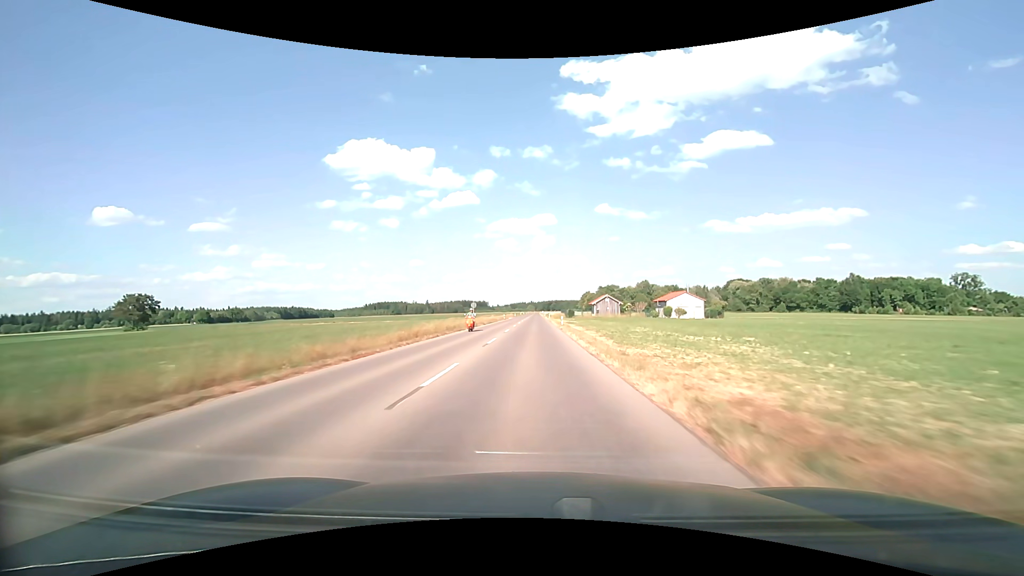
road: tertiary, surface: asphalt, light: Day
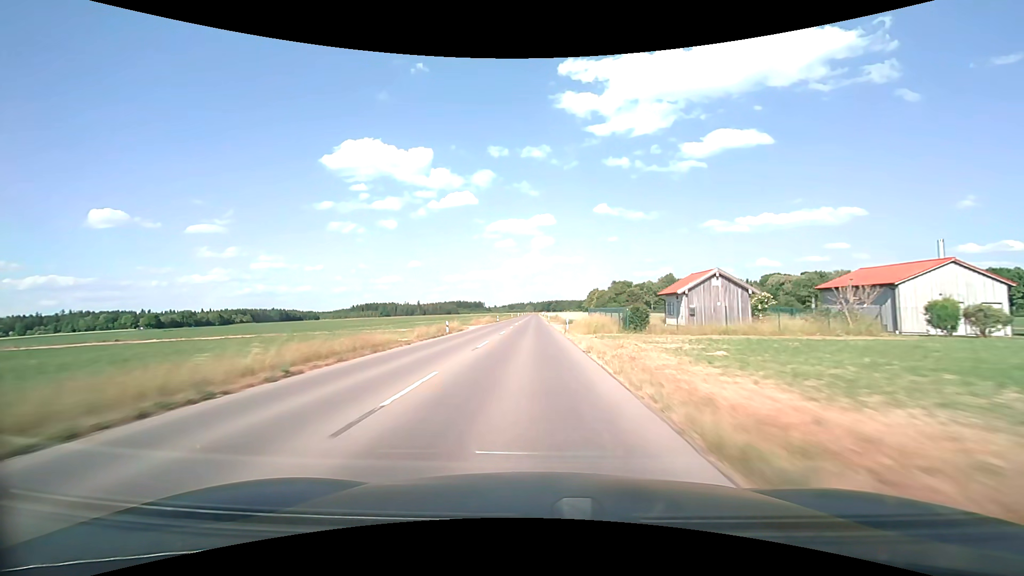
(+0.1, +62.1) m; 0°
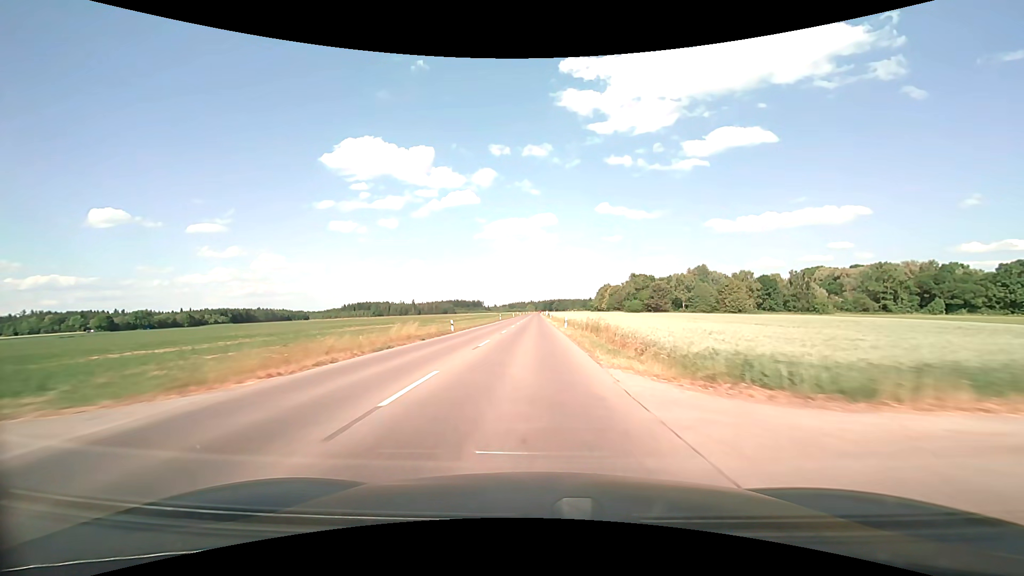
(-0.2, +48.1) m; 0°
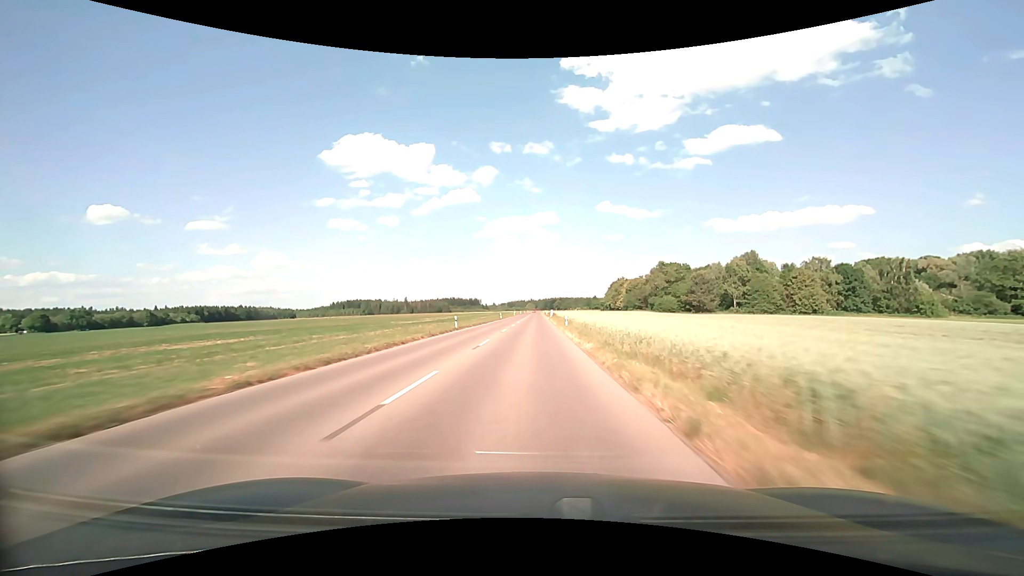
(0.0, +48.4) m; 0°
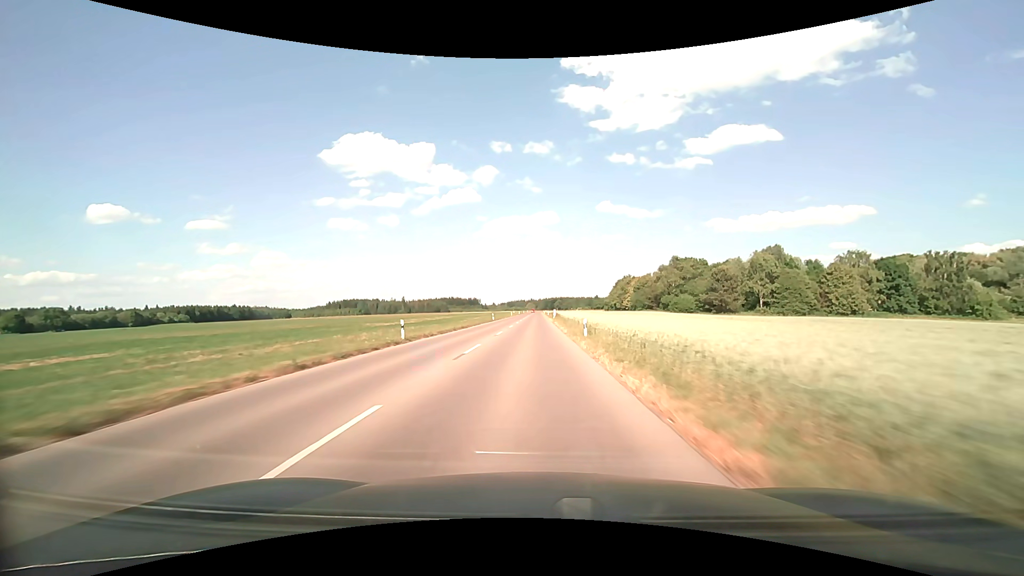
(0.0, +16.1) m; 0°
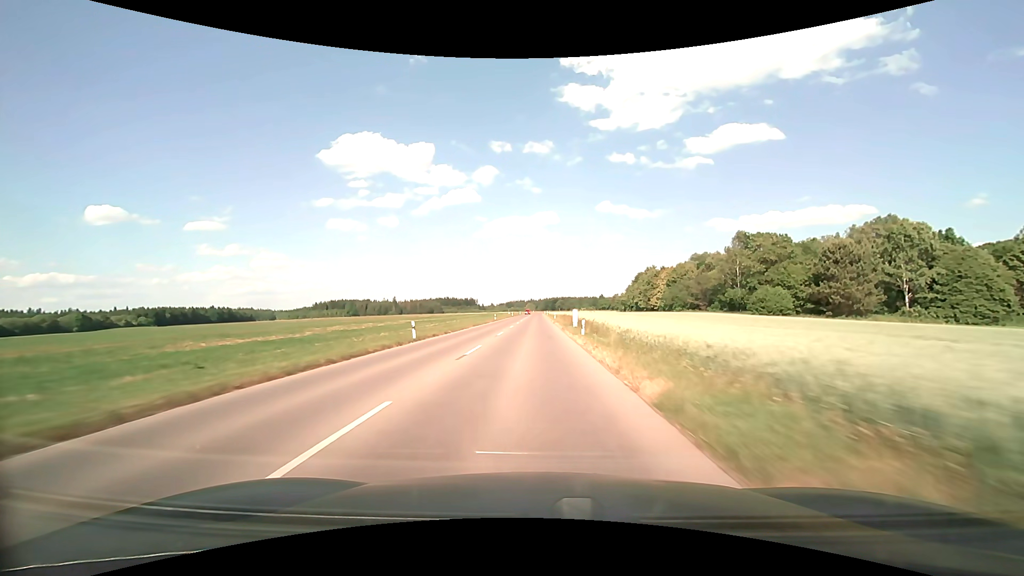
(0.0, +48.0) m; 0°
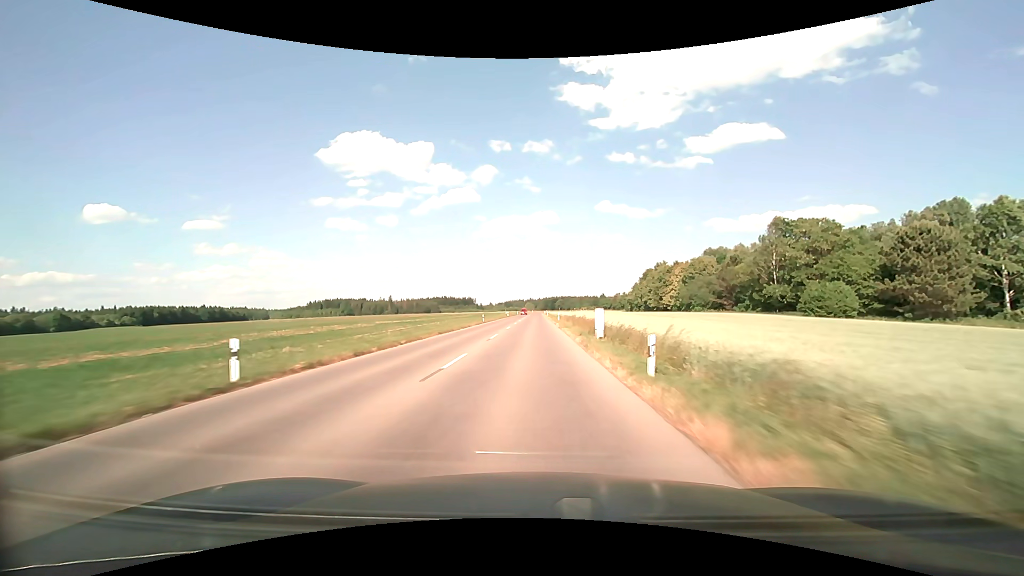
(0.0, +15.8) m; 0°
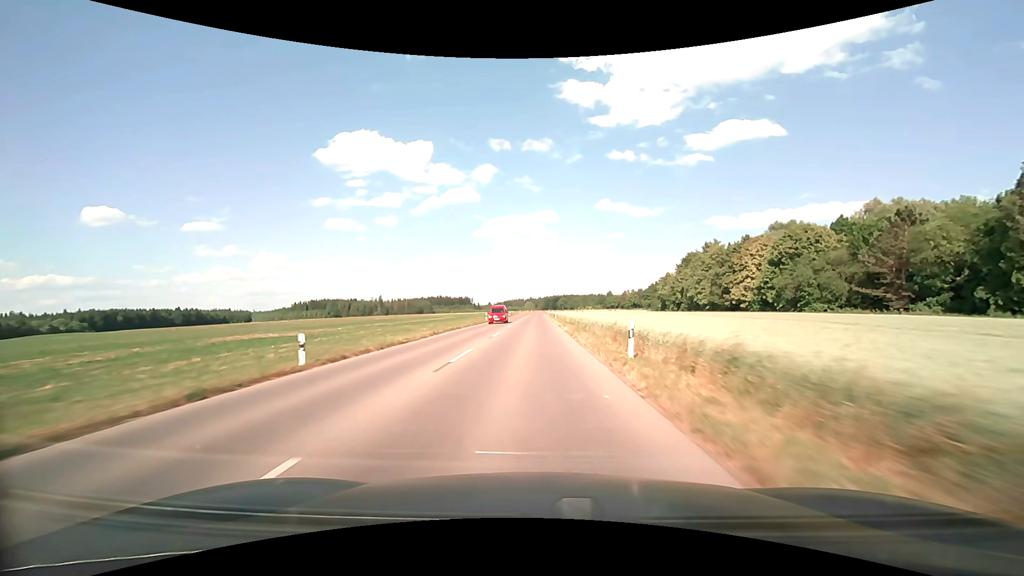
(0.0, +47.1) m; 0°
(0, +10) (0, +20) (0, +30) (0, +40) (0, +50) (0, +60) (0, +70) (0, +80) (0, +90) (0, +100) m
